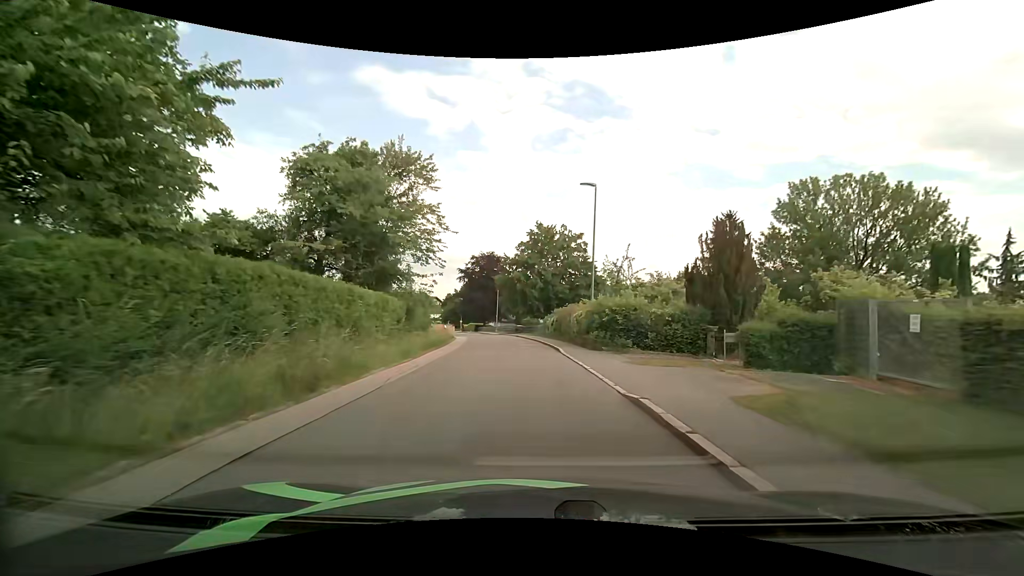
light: Day
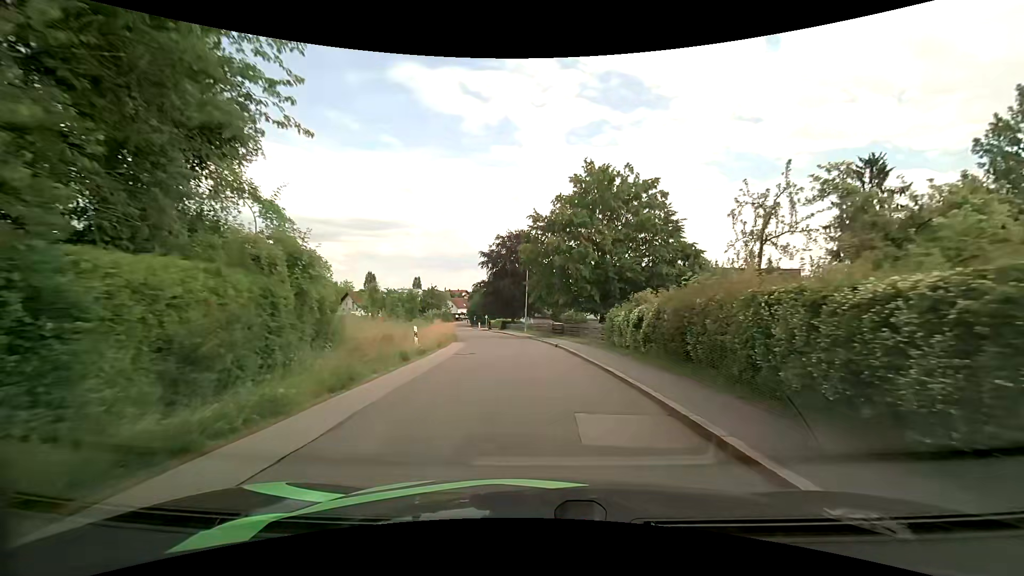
(-1.1, +20.5) m; -5°
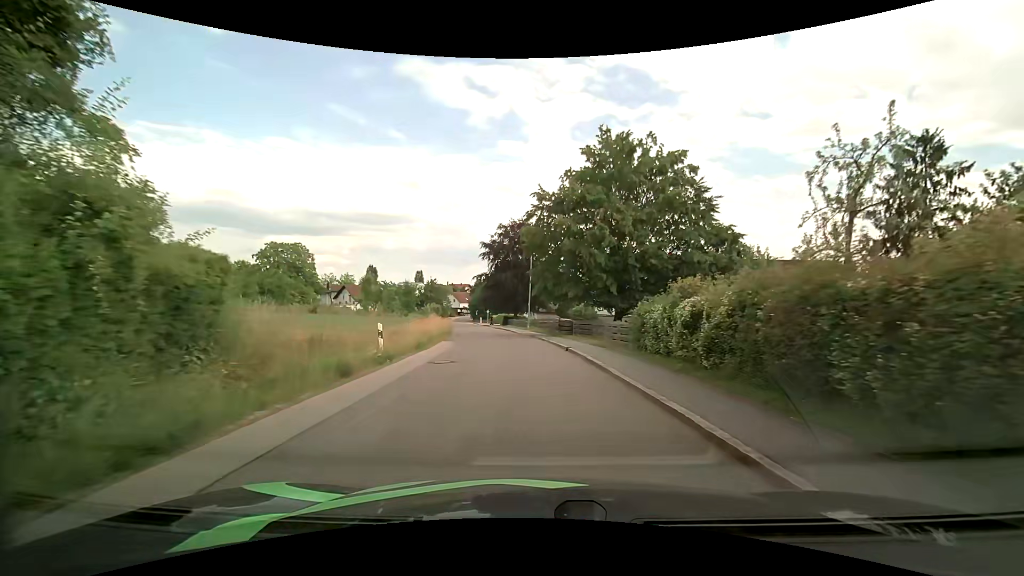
(0.0, +5.3) m; 0°
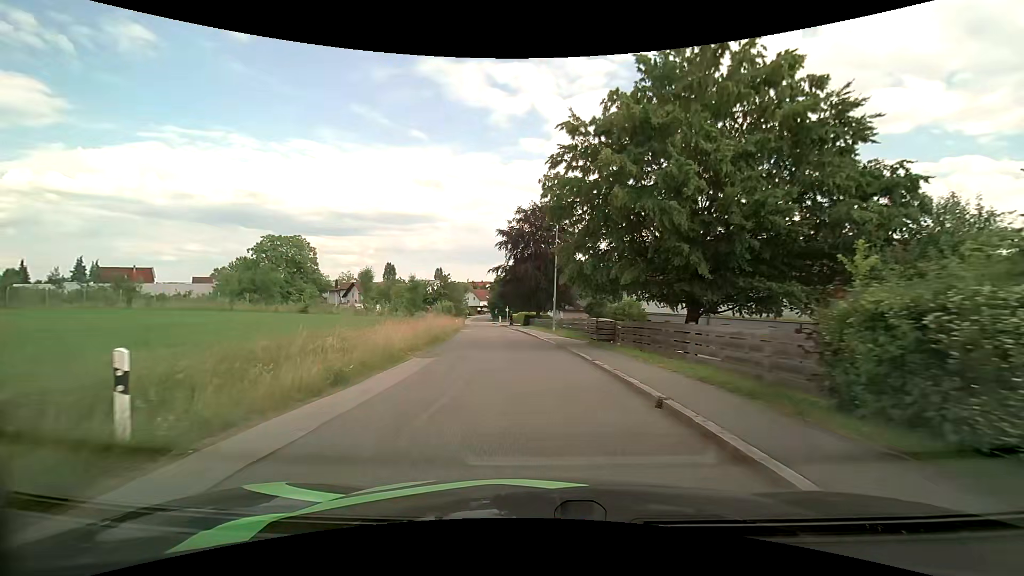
(-0.2, +10.7) m; -3°
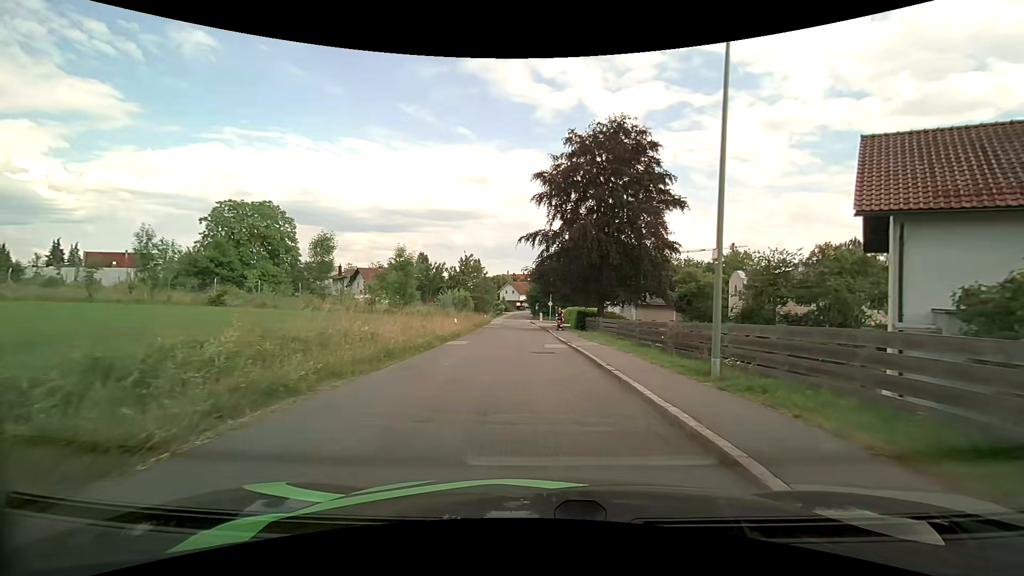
(-1.5, +25.8) m; -6°
(0, +10) (0, +20) (-1, +30) (-1, +40) (-2, +50) (-2, +60) (-3, +70) (-4, +80) (-4, +90) (-5, +100) m
